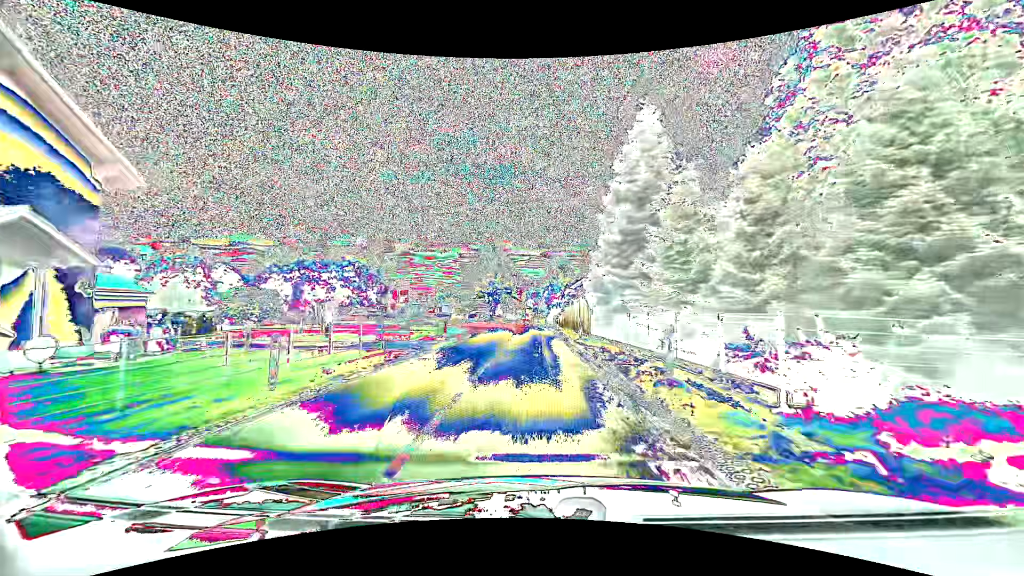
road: primary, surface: asphalt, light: Day
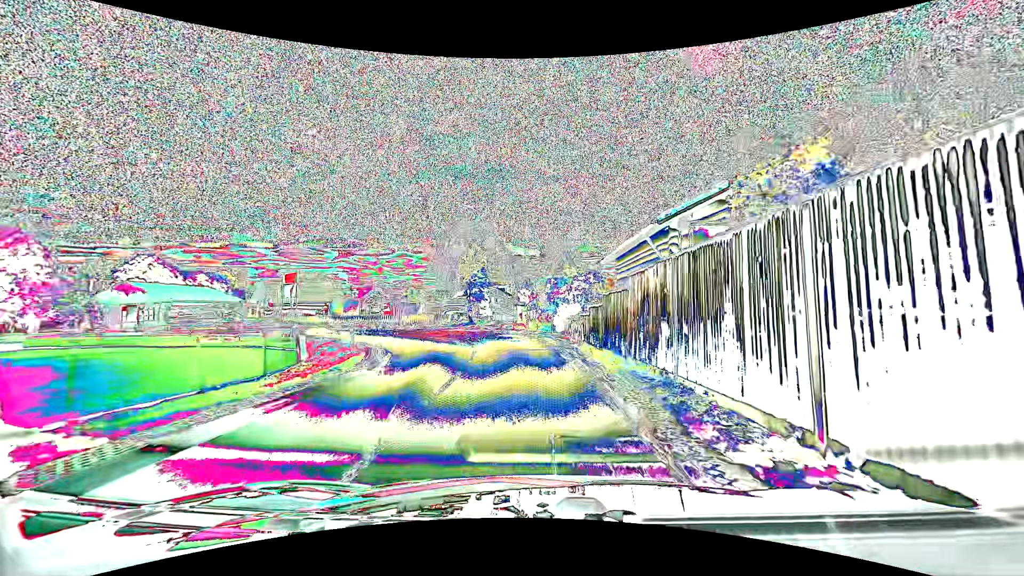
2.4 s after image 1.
(0.0, +26.4) m; 0°
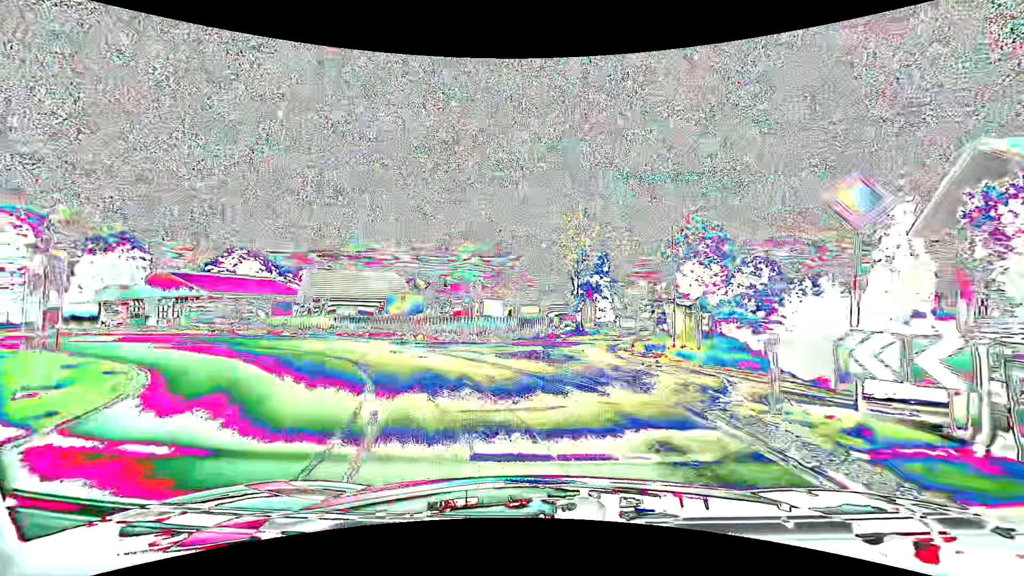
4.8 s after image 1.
(-1.5, +22.4) m; -13°
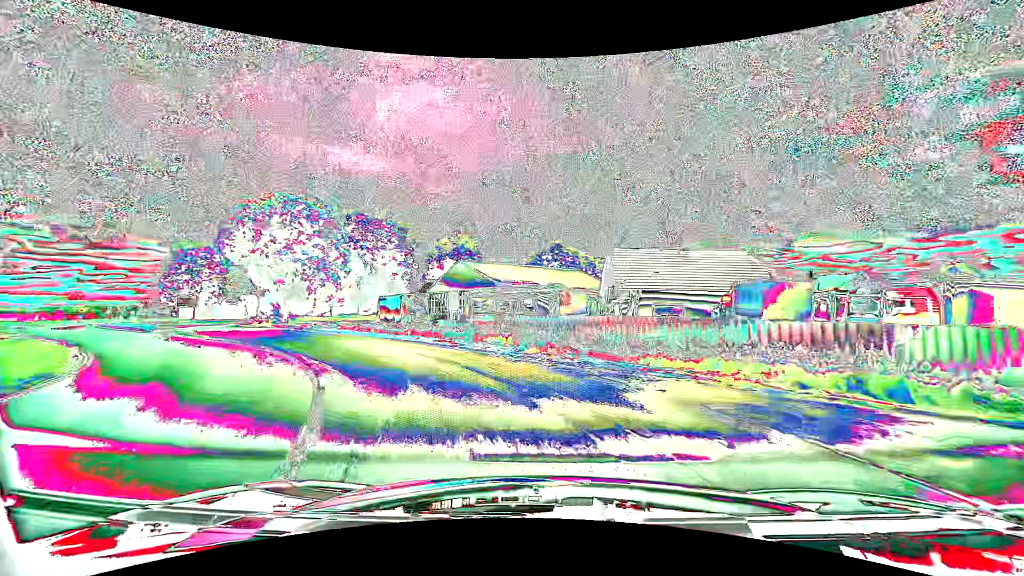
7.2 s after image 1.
(-5.6, +17.8) m; -37°
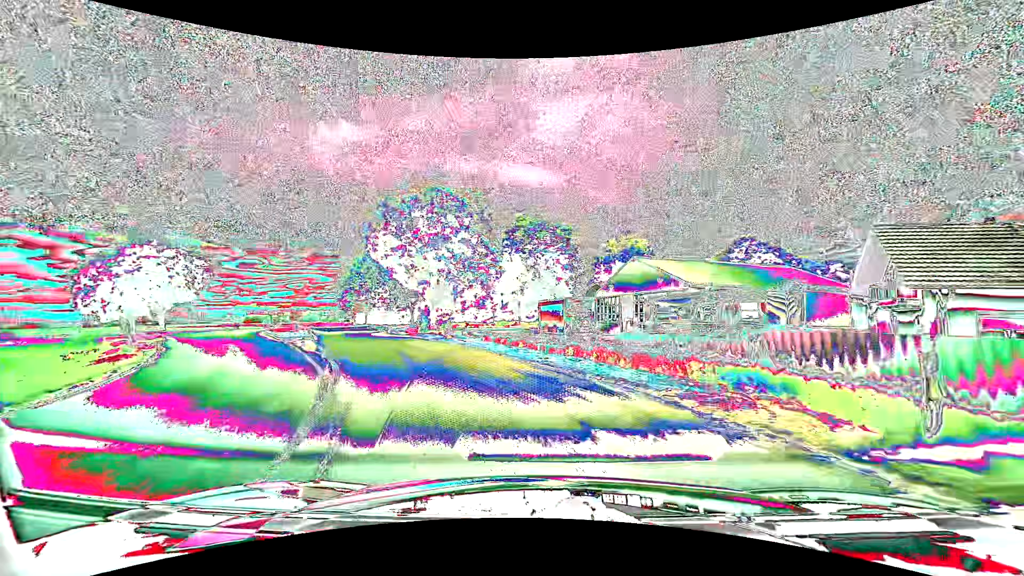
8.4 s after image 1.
(-1.3, +8.5) m; -18°
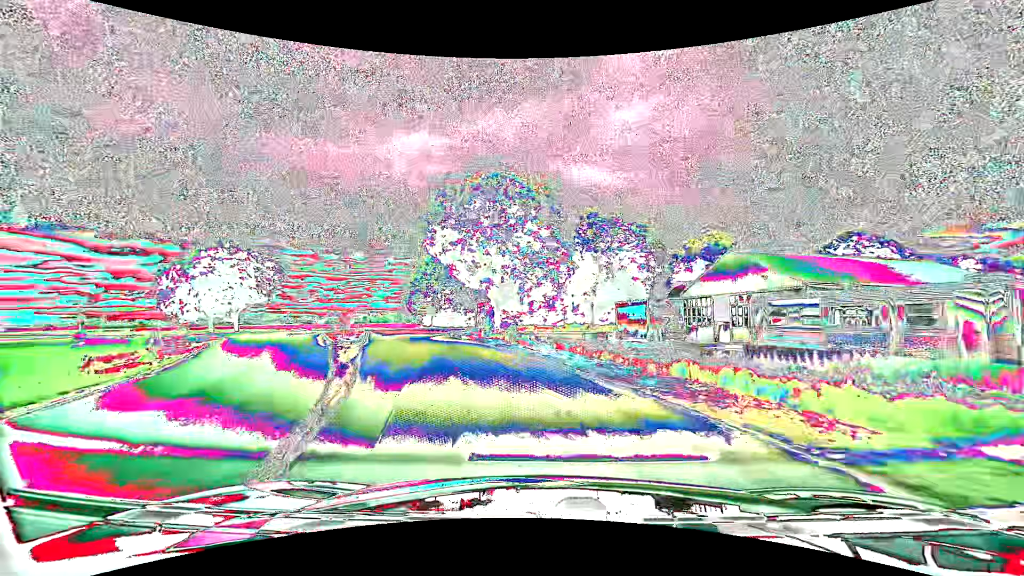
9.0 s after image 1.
(-0.3, +4.2) m; -8°
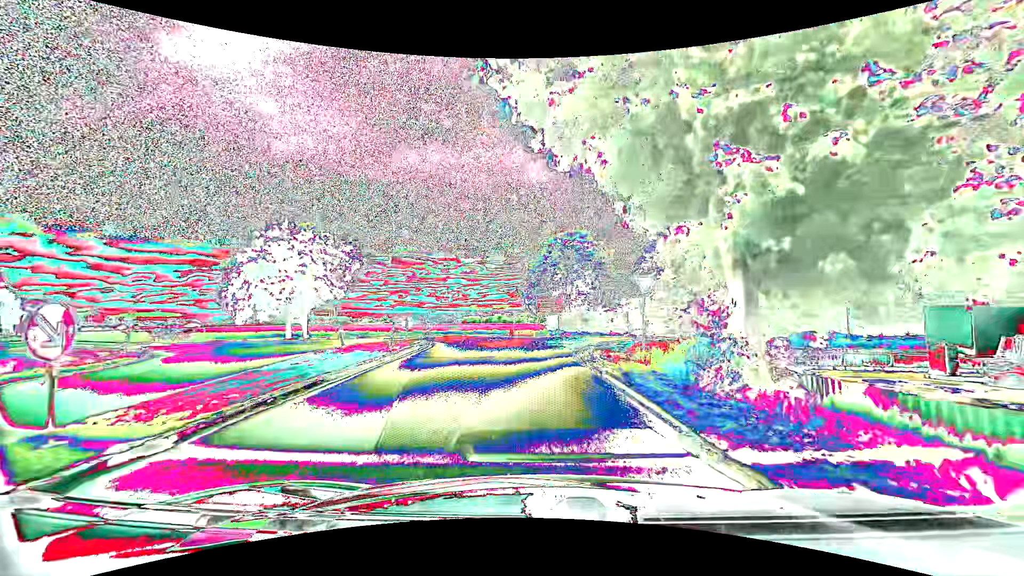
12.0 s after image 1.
(-3.6, +22.1) m; -15°
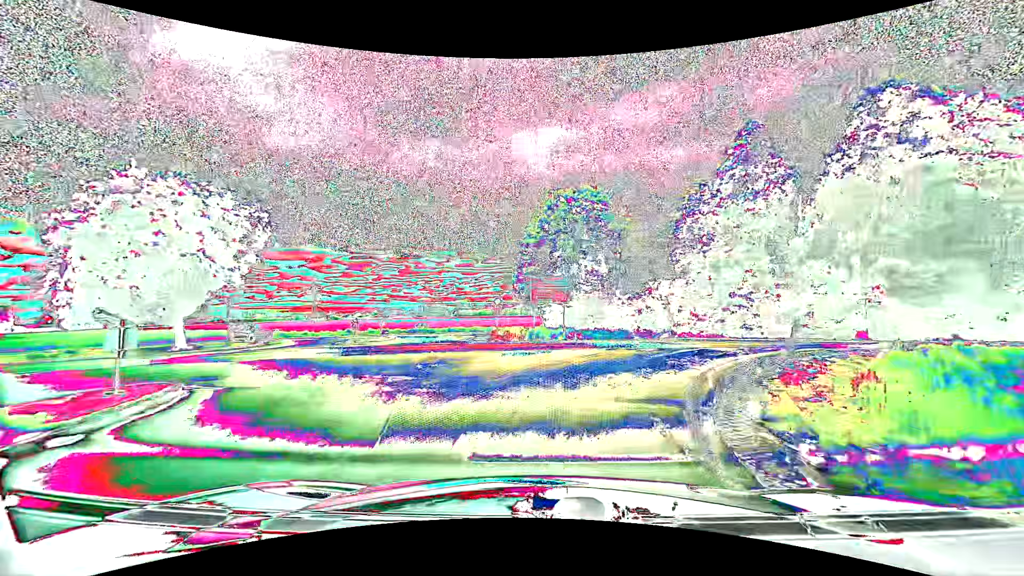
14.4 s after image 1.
(-0.1, +17.1) m; +2°
(+1, +10) (+5, +19) (+14, +23) (+24, +25) (+34, +27) (+44, +29) (+54, +31) (+63, +33) (+73, +35) (+83, +38) m
